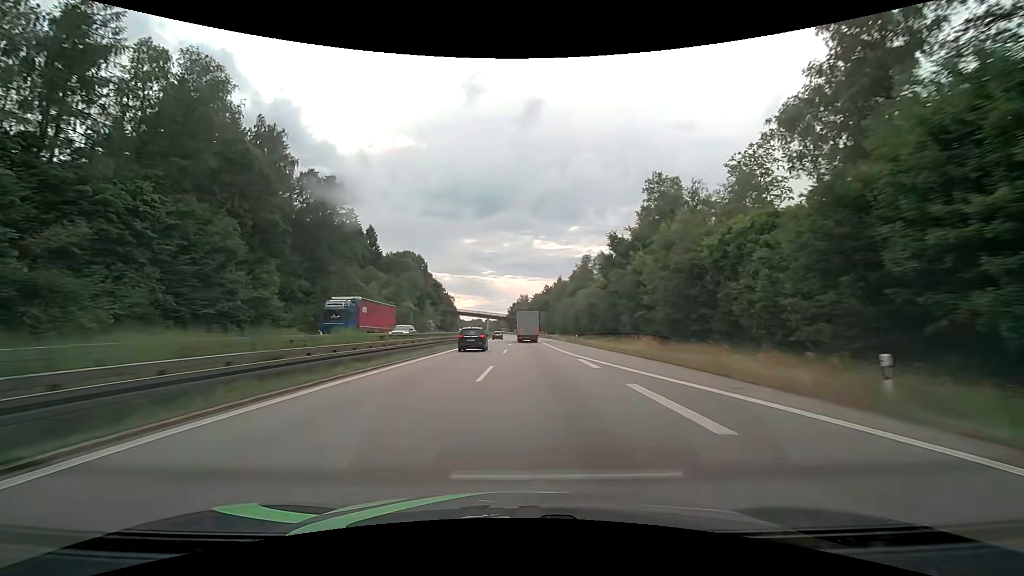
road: motorway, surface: asphalt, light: Day
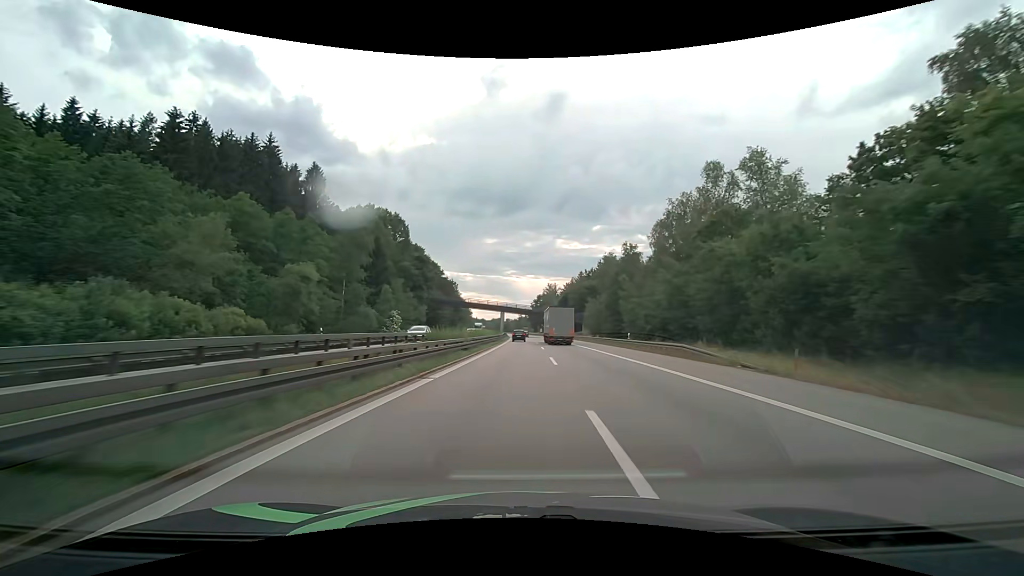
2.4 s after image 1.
(-1.6, +65.8) m; -3°
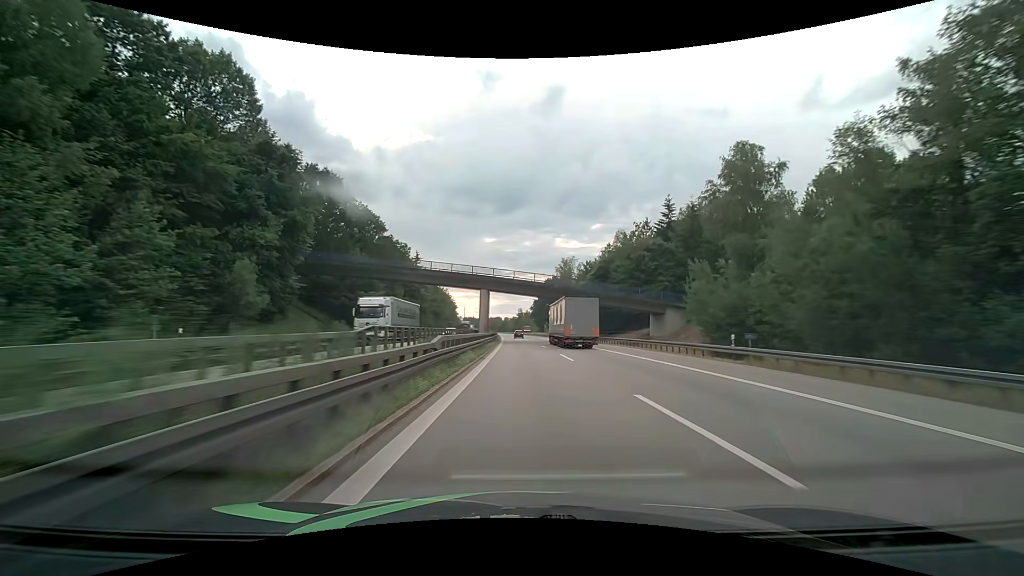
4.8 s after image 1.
(+0.1, +71.2) m; 0°
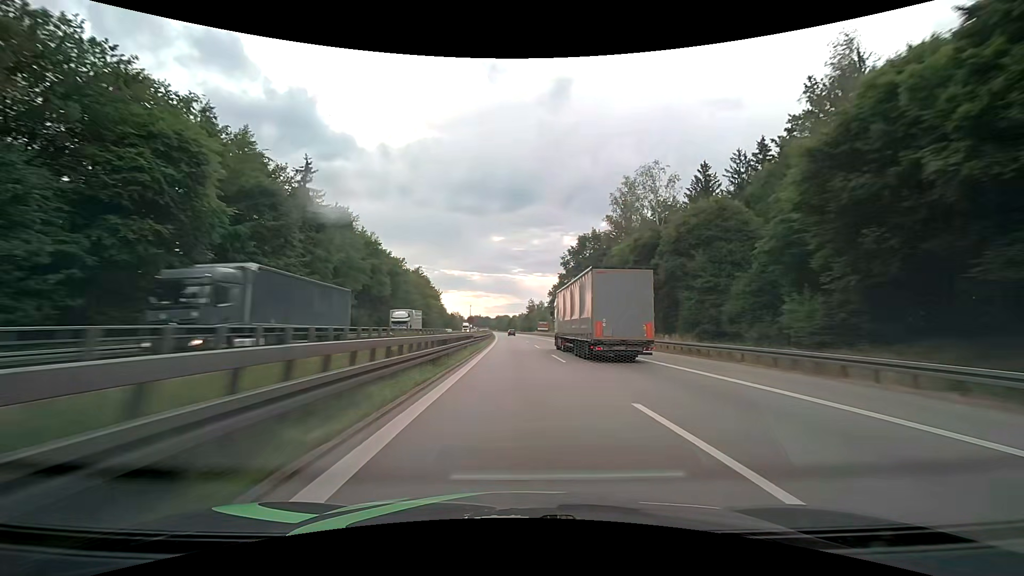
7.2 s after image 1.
(-0.4, +74.5) m; -1°
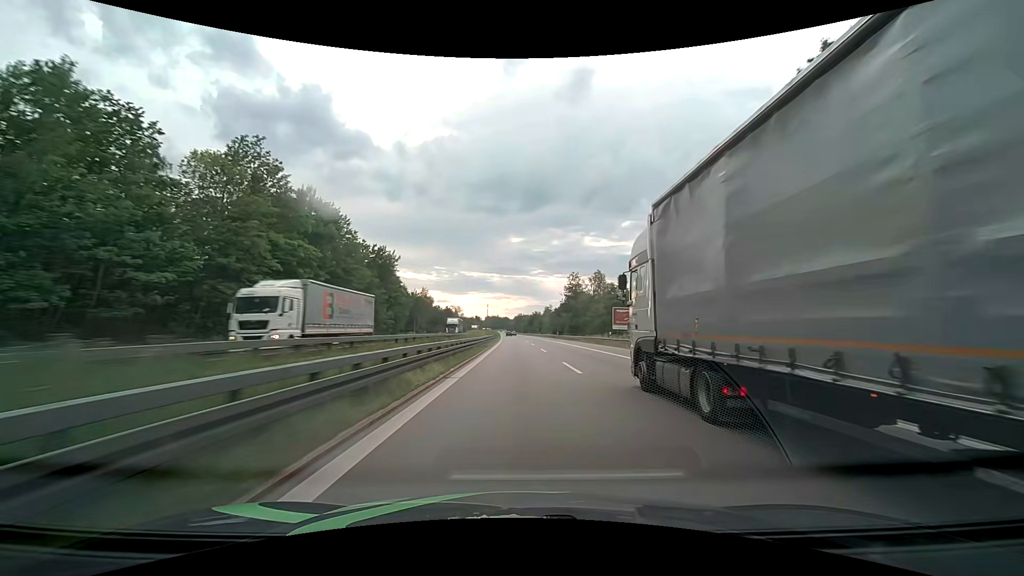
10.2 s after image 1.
(-2.2, +96.5) m; -2°
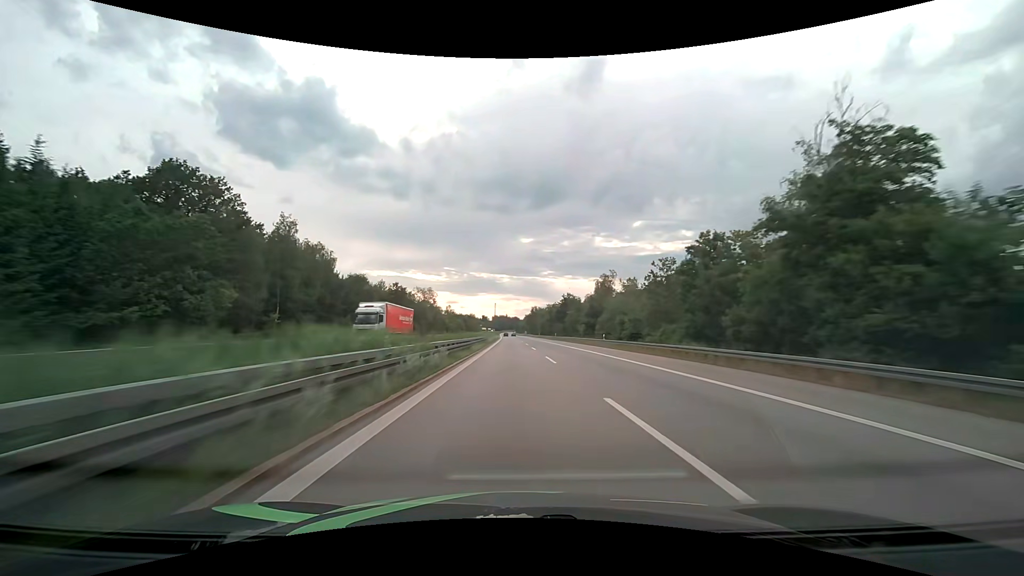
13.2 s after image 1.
(-1.3, +103.6) m; -1°
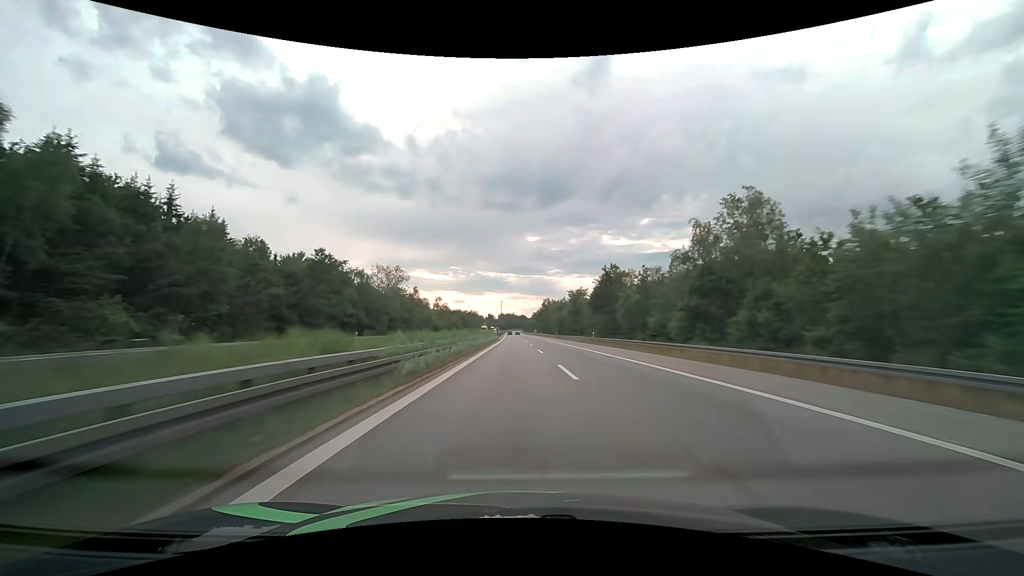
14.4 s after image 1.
(-0.3, +44.9) m; -1°
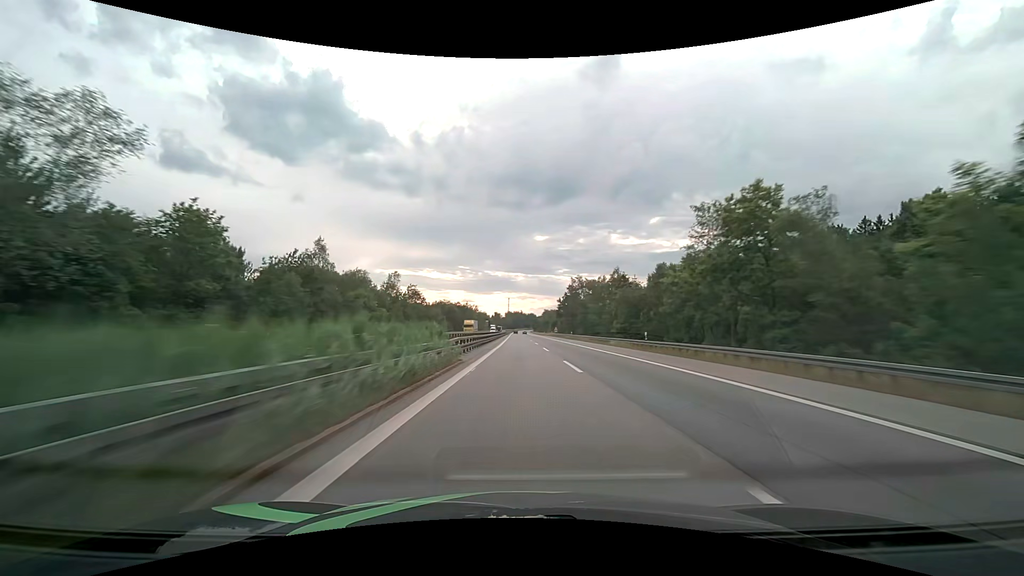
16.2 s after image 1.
(-0.9, +71.1) m; -1°
(0, +10) (0, +20) (0, +30) (0, +40) (0, +50) (0, +60) (0, +70) (0, +80) (0, +90) (0, +100) m
